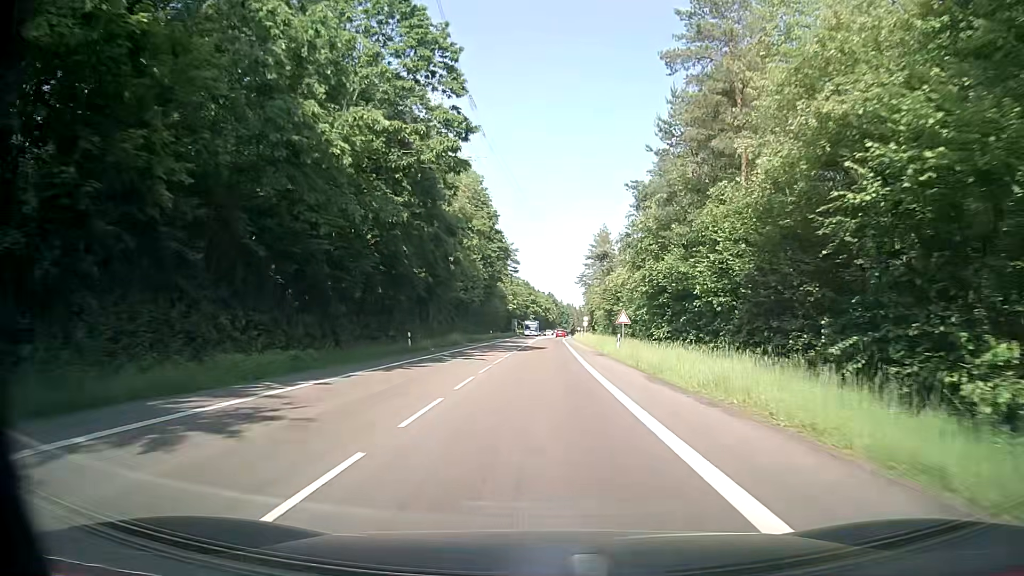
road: secondary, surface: asphalt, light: Day
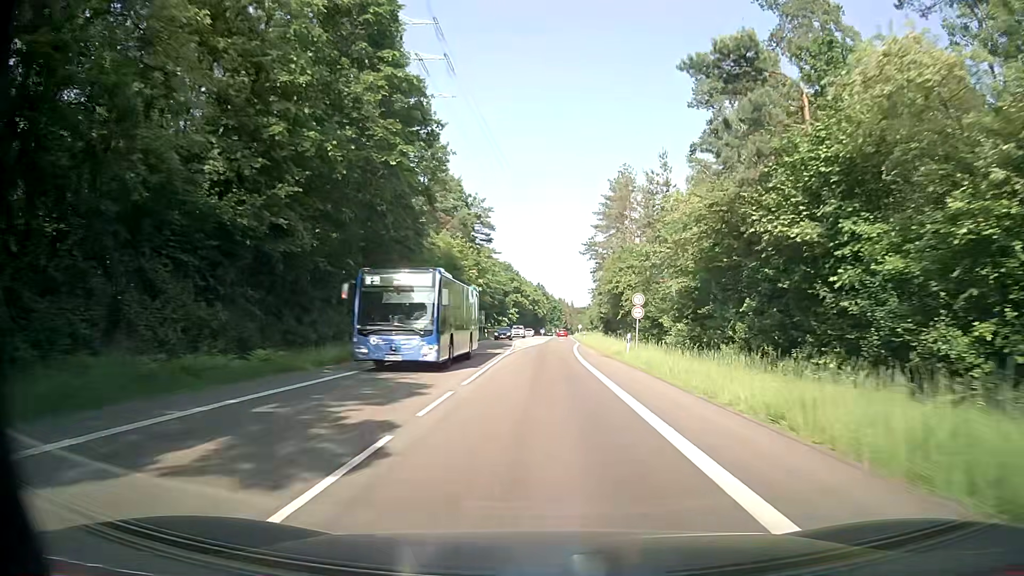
(+0.7, +55.9) m; +2°
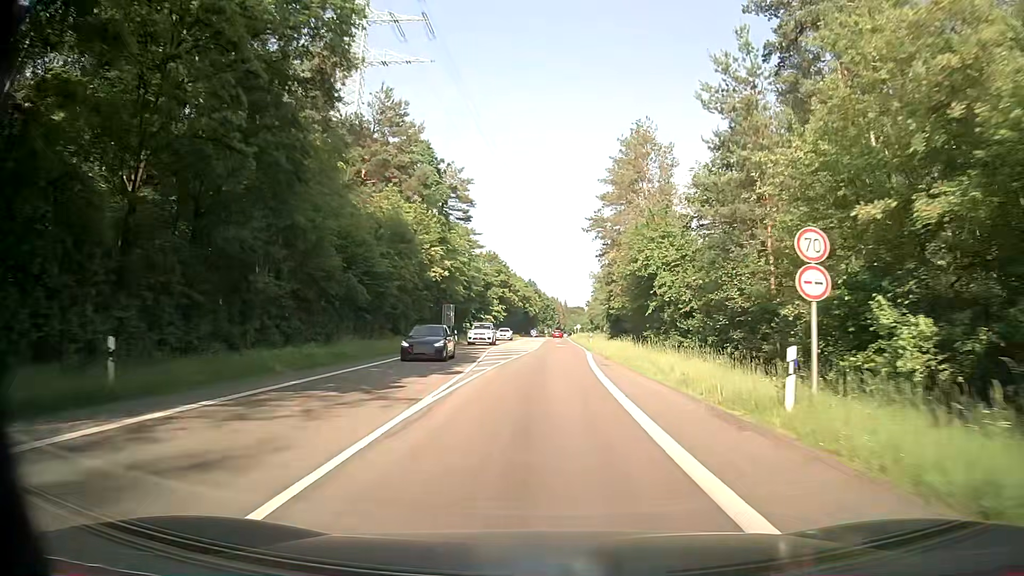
(-0.2, +22.4) m; -1°
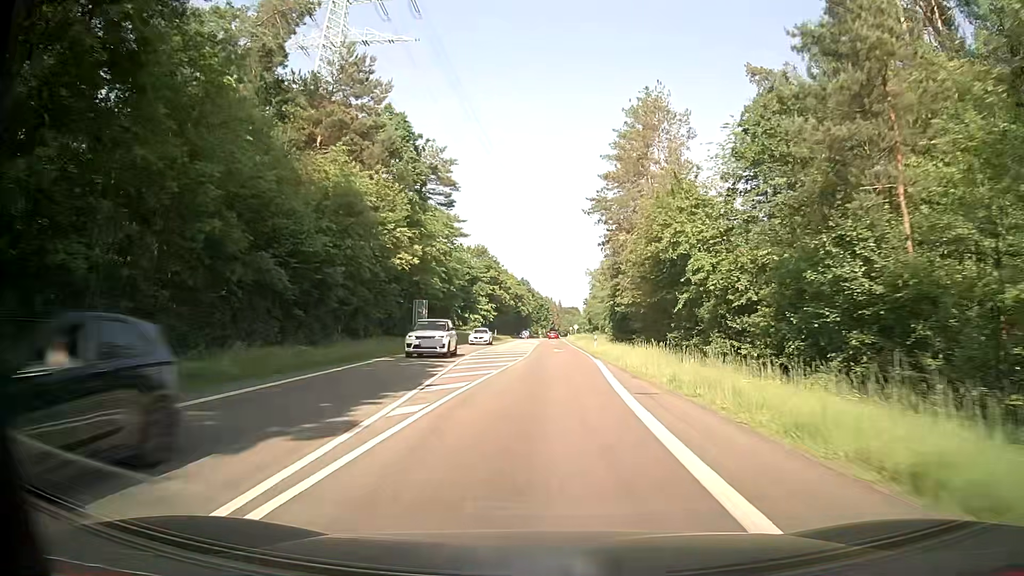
(+0.1, +11.2) m; +1°
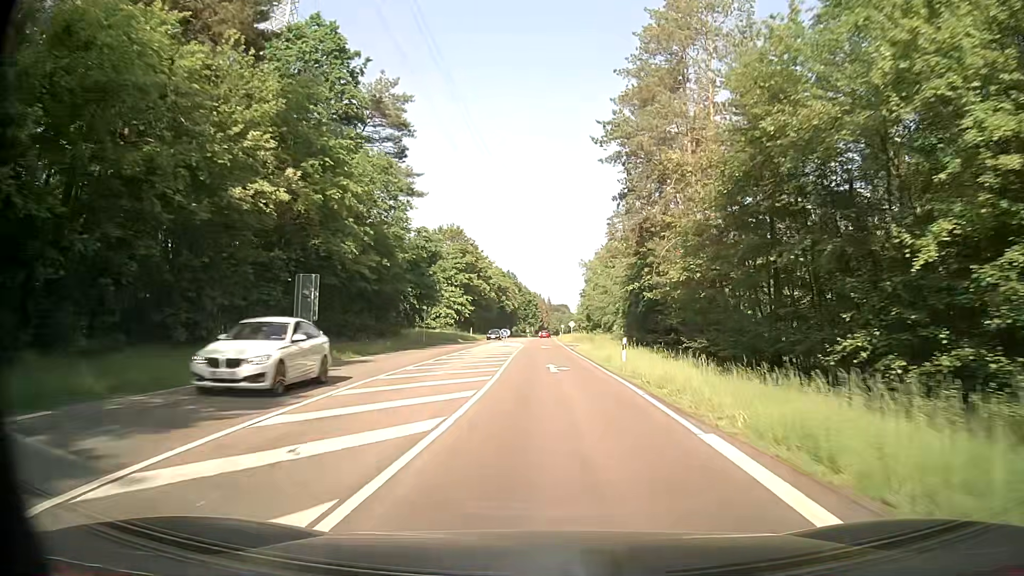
(+0.2, +22.5) m; +1°
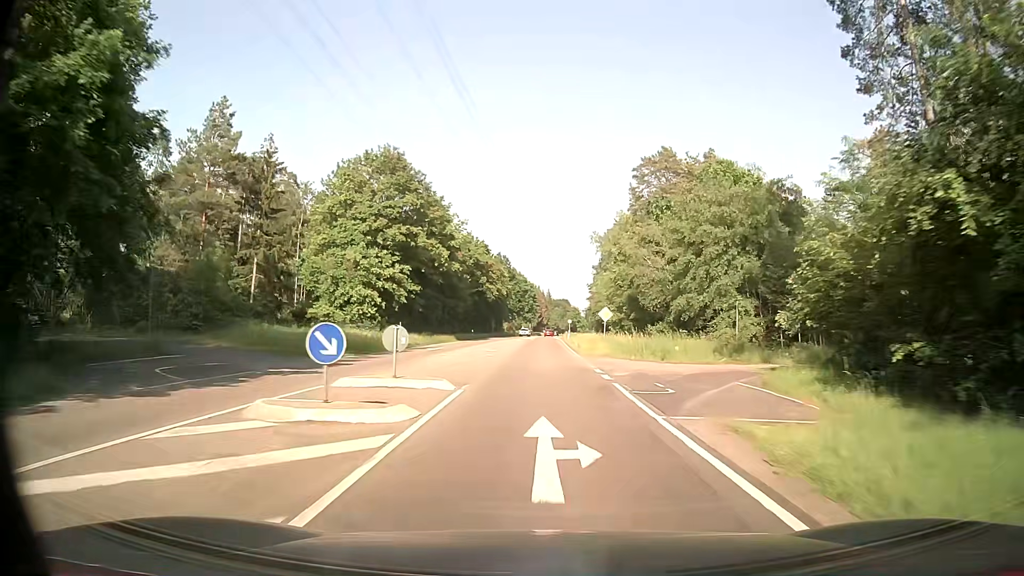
(+0.4, +45.1) m; +1°
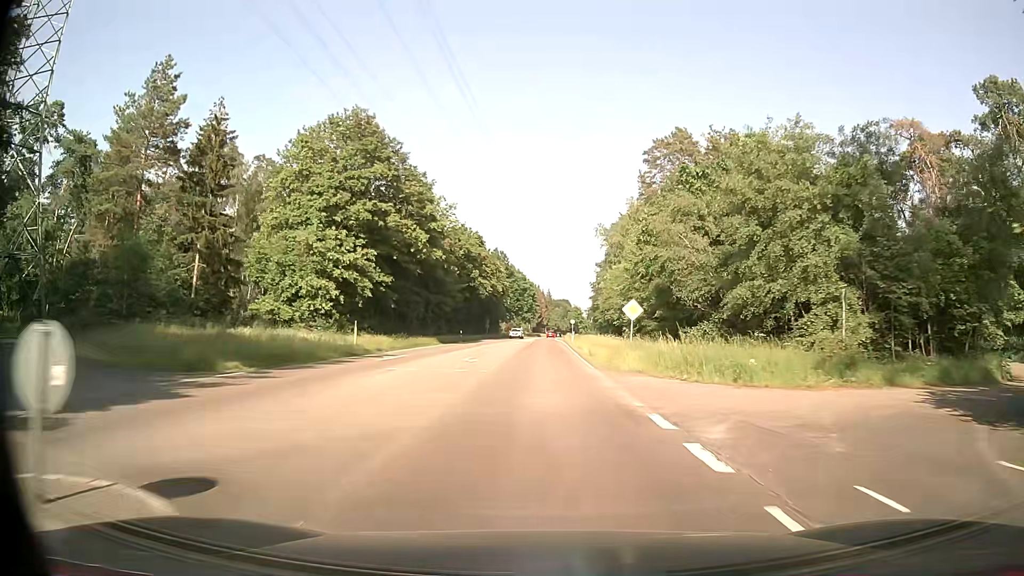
(-0.1, +11.3) m; -1°
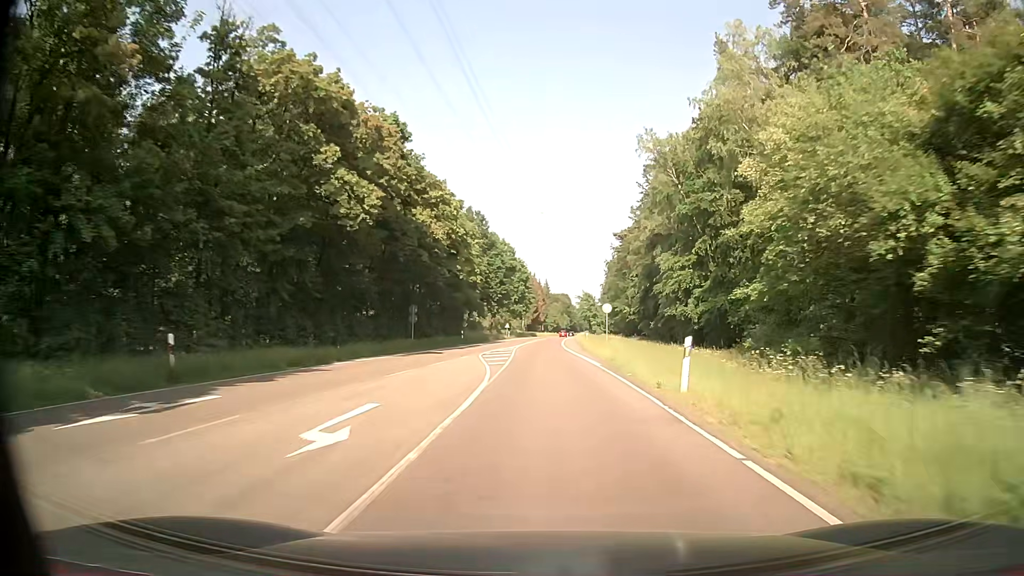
(+0.6, +56.2) m; +1°
(0, +10) (0, +20) (0, +30) (0, +40) (0, +50) (0, +60) (+1, +70) (+1, +80) (+1, +90) (+2, +100) m
